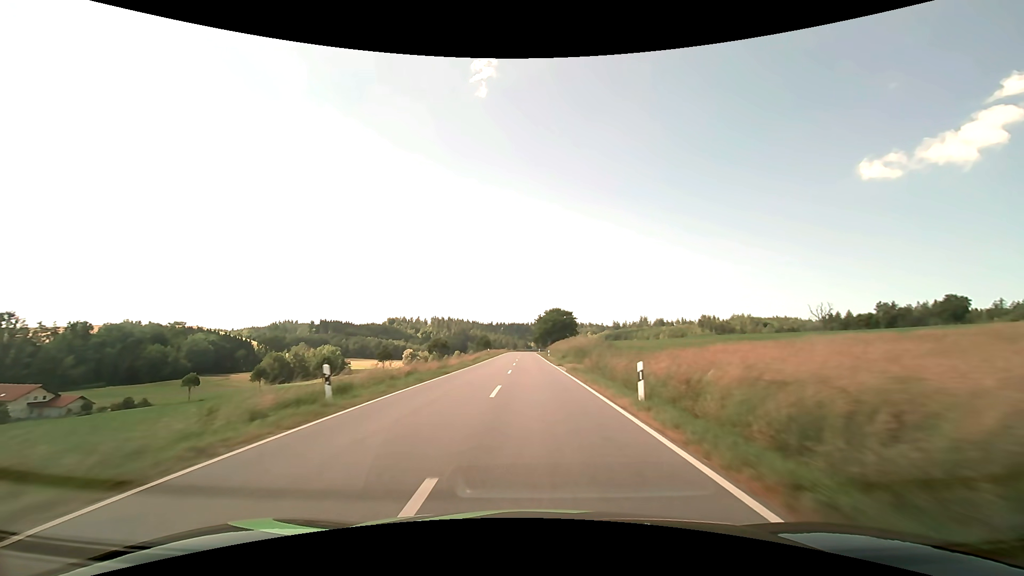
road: secondary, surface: asphalt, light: Day
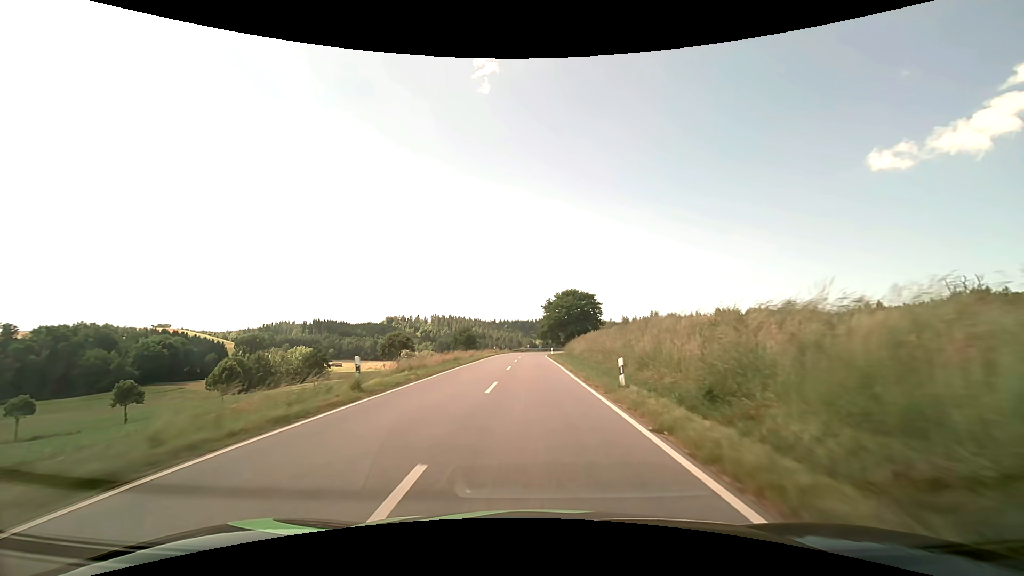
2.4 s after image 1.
(-0.1, +47.5) m; 0°
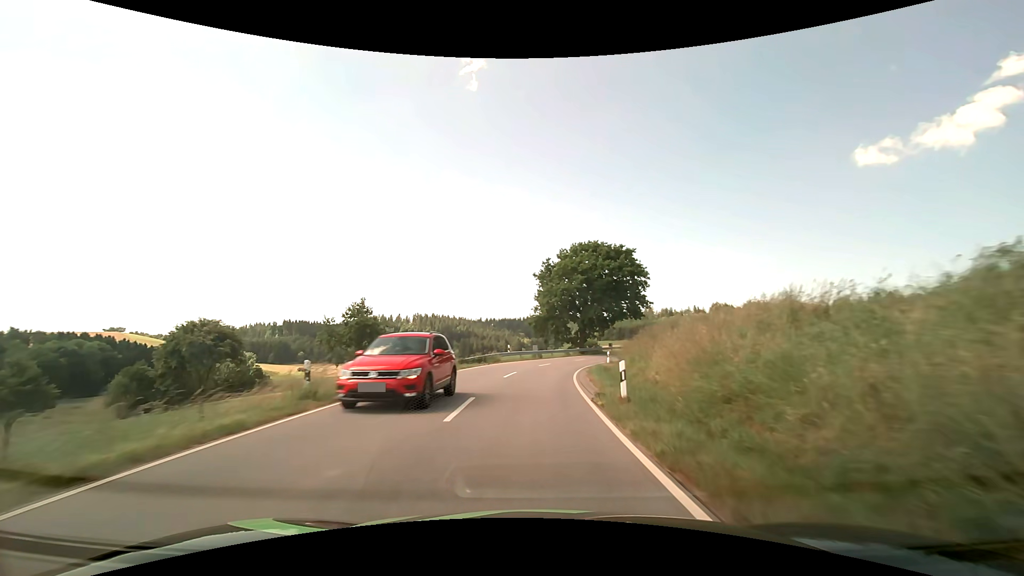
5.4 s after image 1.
(+0.2, +52.5) m; +1°
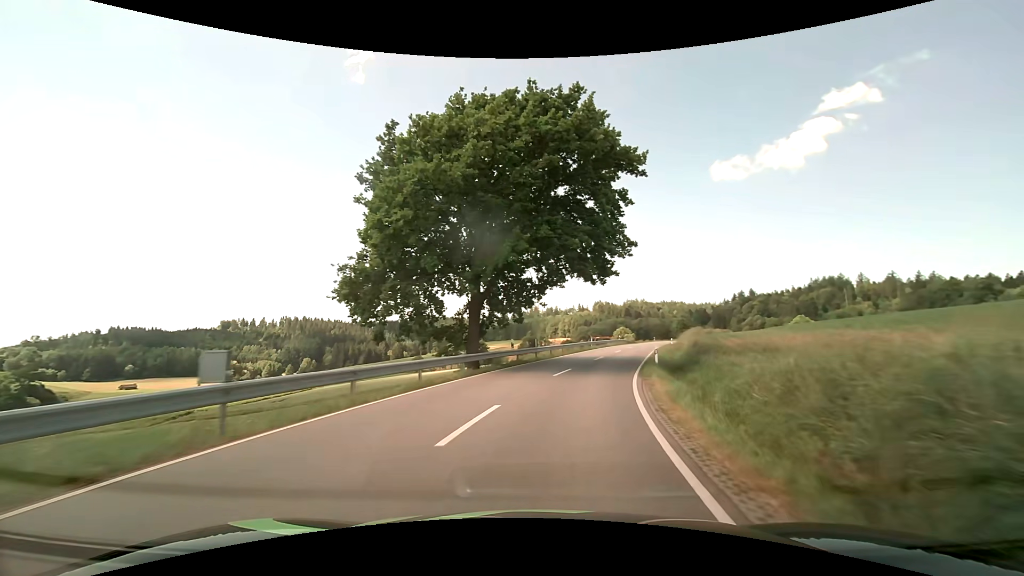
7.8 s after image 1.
(+3.1, +37.8) m; +13°
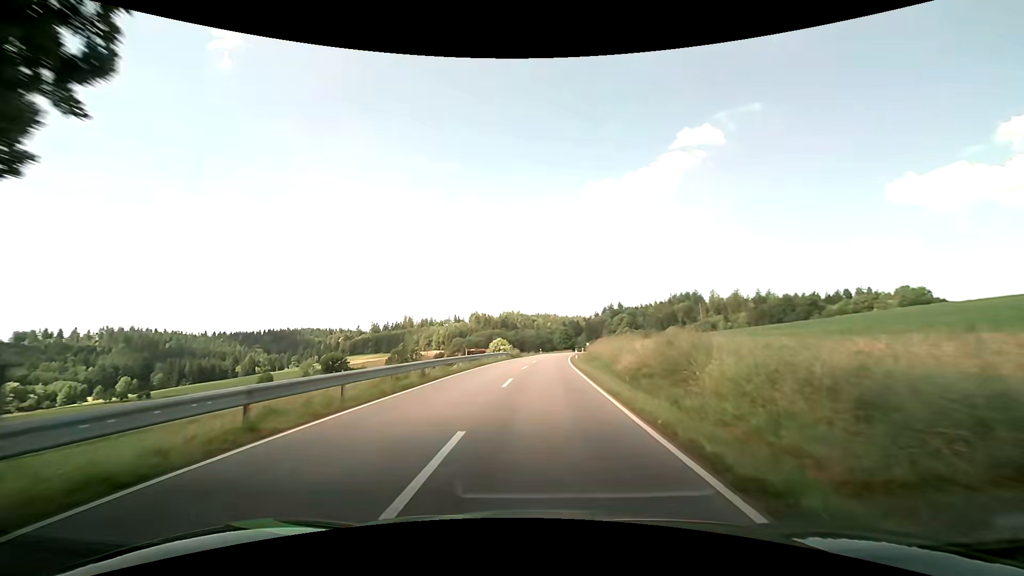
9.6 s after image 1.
(+3.6, +26.0) m; +15°
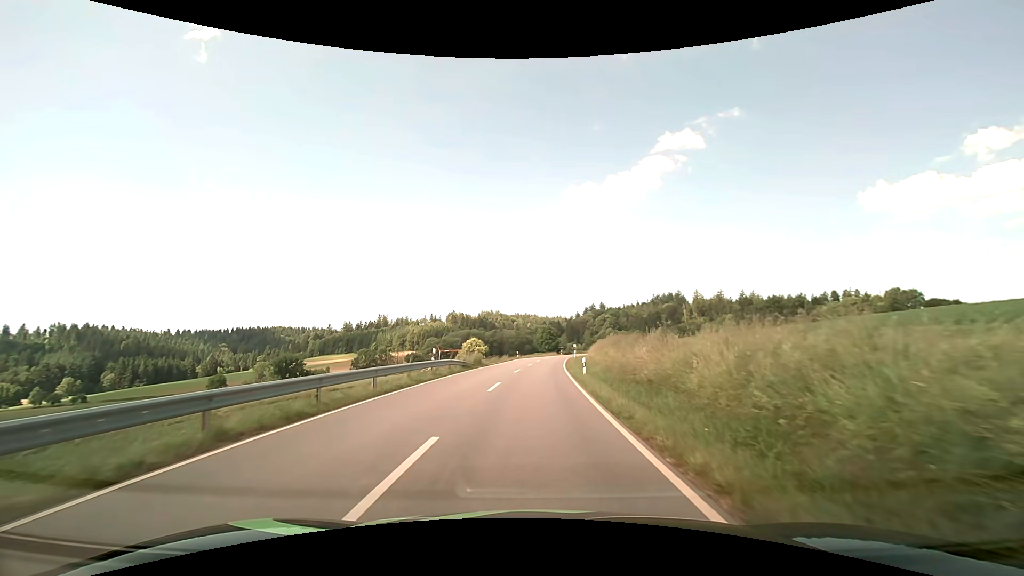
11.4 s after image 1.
(+0.6, +24.3) m; +2°
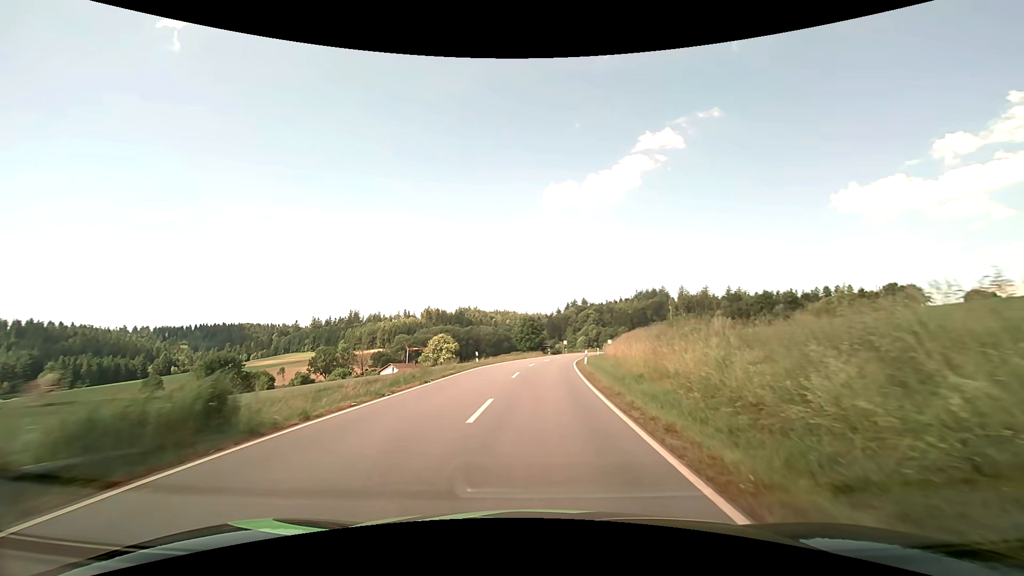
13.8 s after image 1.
(+0.4, +30.9) m; +2°
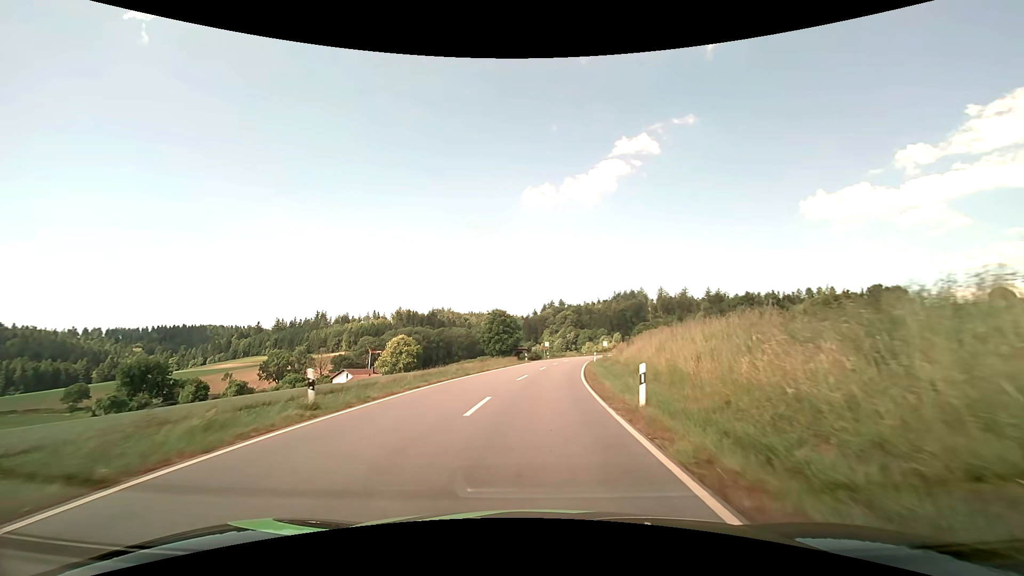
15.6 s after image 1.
(+0.6, +23.0) m; +3°
